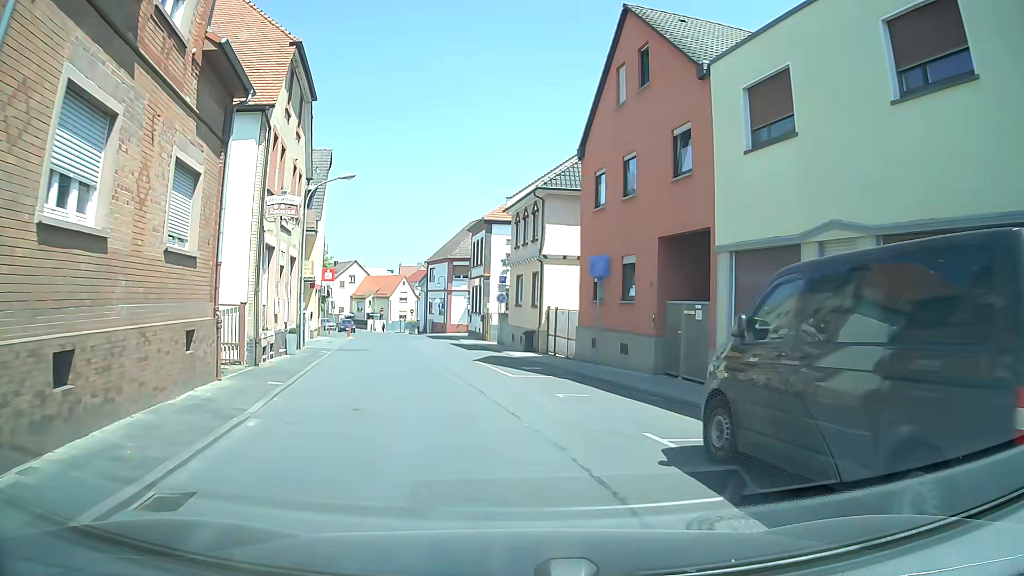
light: Day
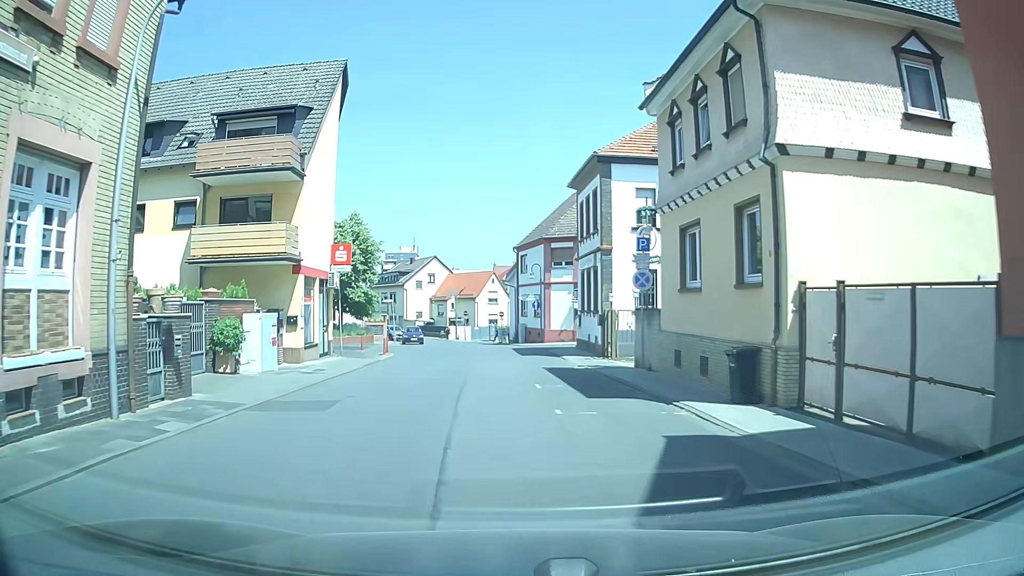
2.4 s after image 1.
(-1.2, +18.0) m; -8°
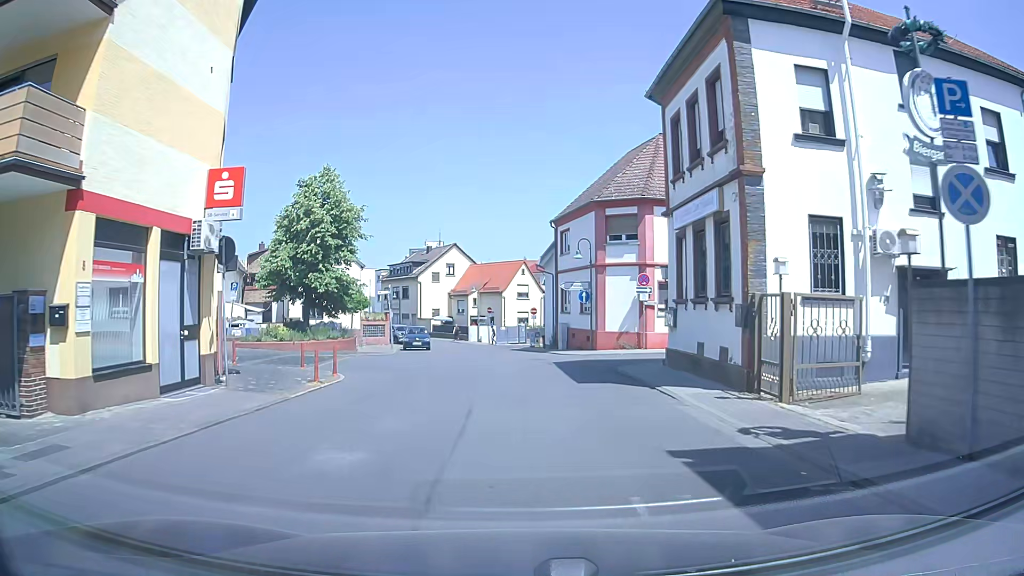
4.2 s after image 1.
(-0.5, +13.8) m; -2°
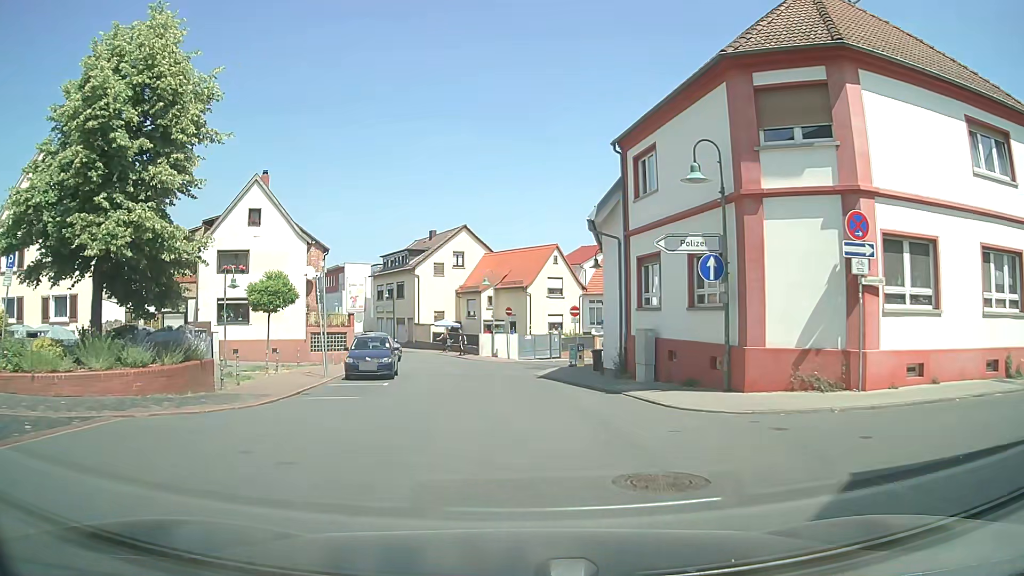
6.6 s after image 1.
(-0.4, +18.9) m; -3°
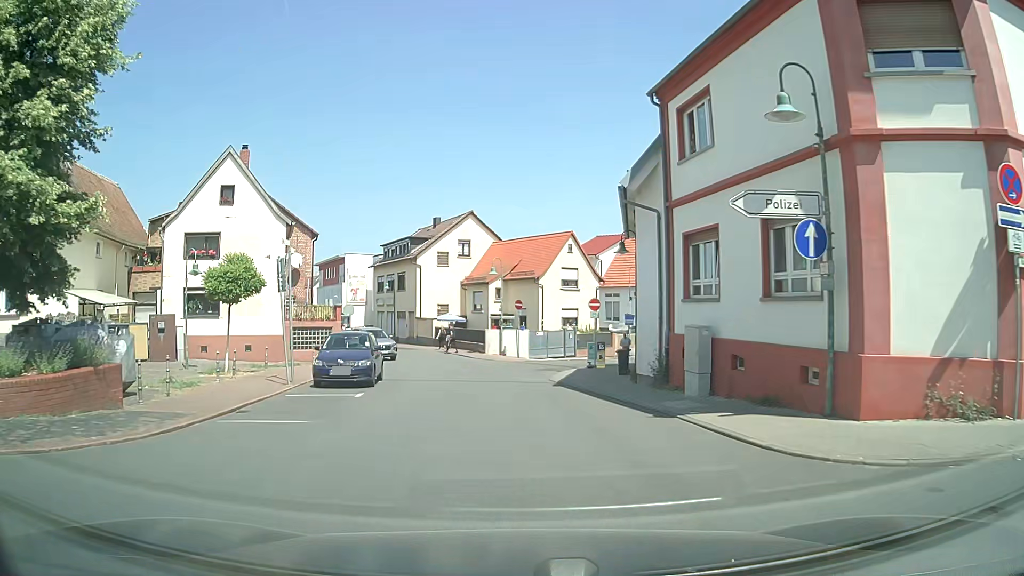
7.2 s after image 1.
(0.0, +4.6) m; -1°
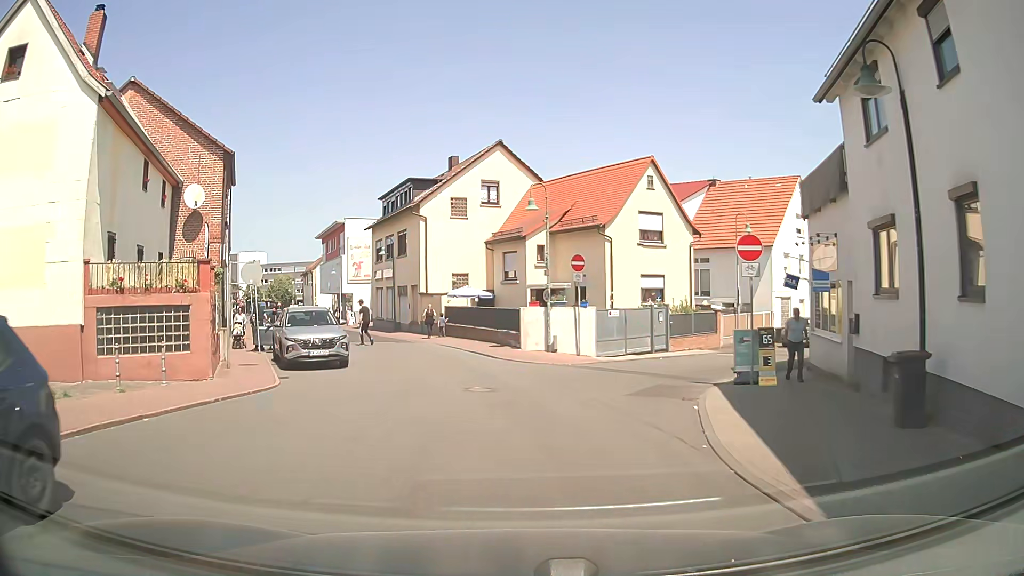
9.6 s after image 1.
(-0.4, +16.8) m; -4°
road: residential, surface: asphalt
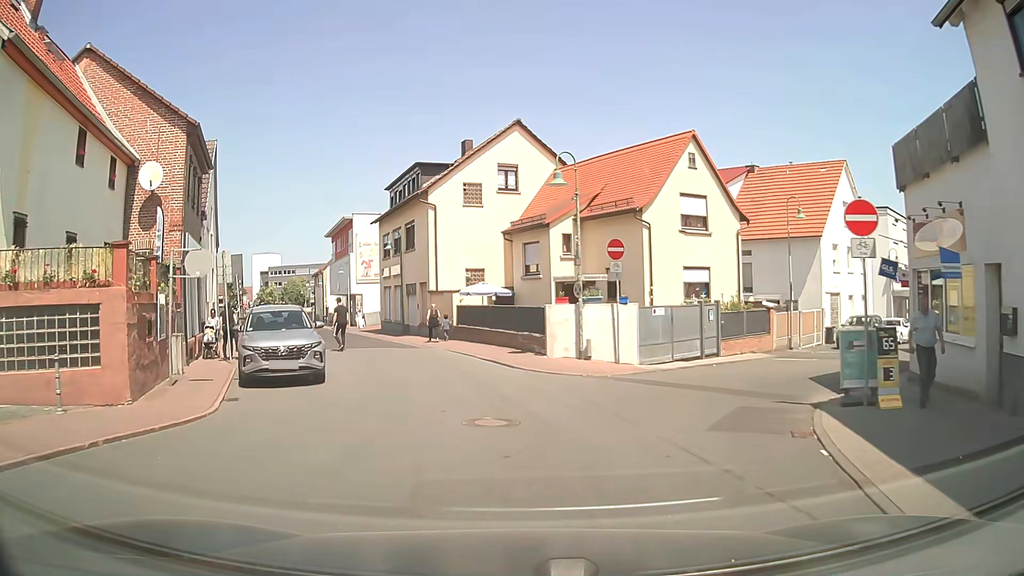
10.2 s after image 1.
(0.0, +4.3) m; -1°
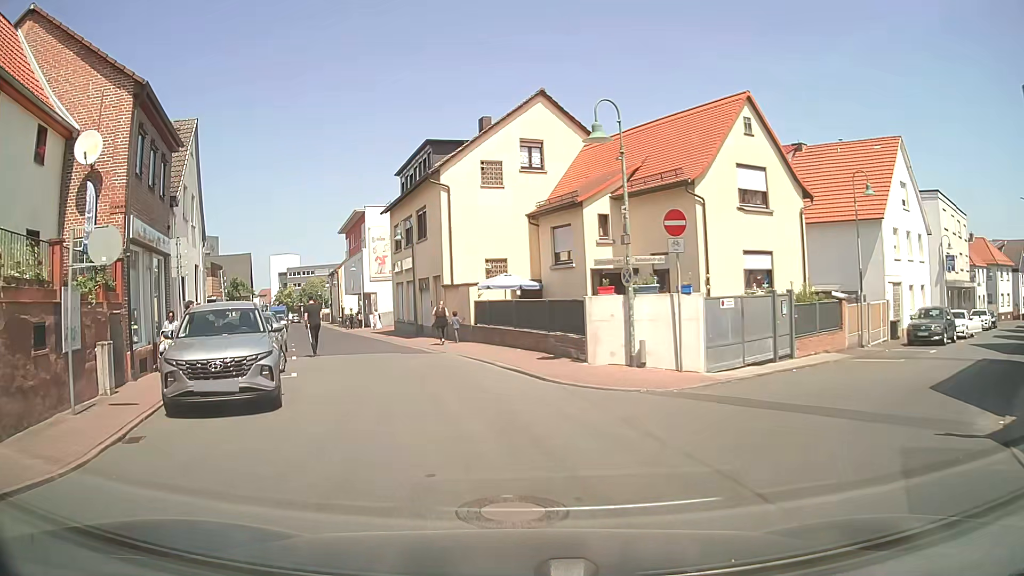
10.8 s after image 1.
(0.0, +4.3) m; -2°
(-1, +10) (-3, +20) (-6, +29) (-10, +38) (-14, +48) (-17, +57) (-21, +66) (-24, +76) (-27, +85) (-31, +95) m
